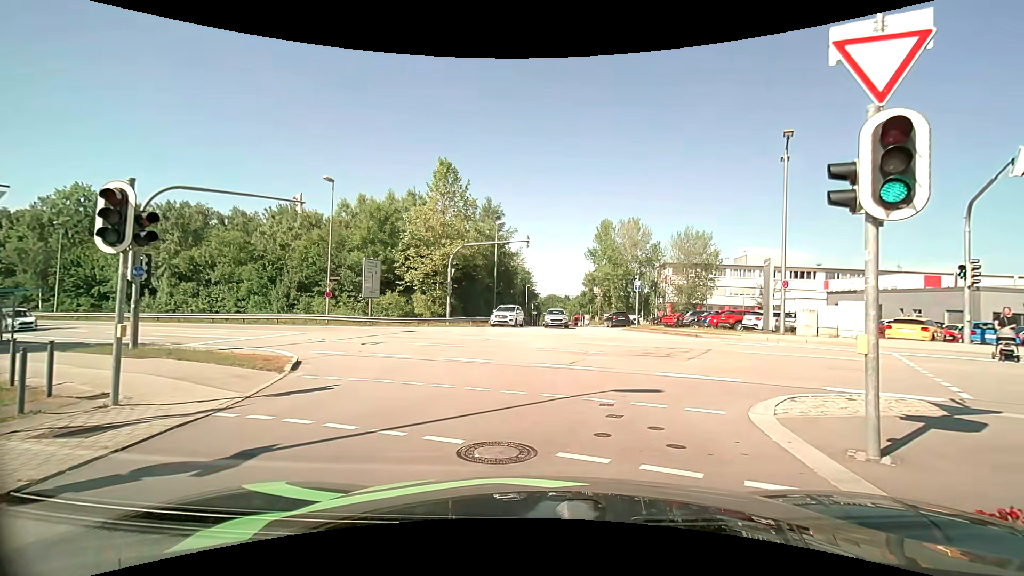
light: Day
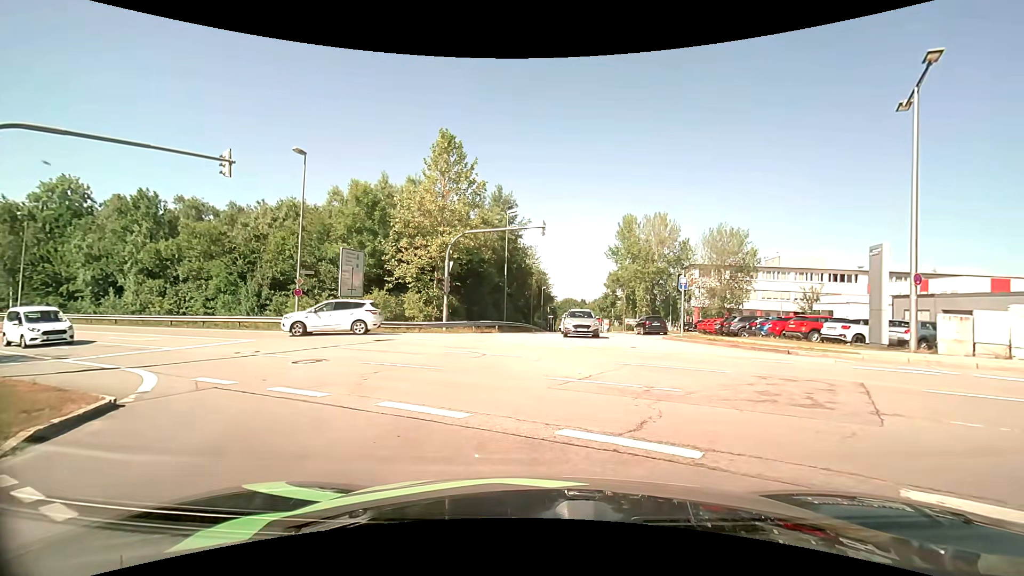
(0.0, +6.9) m; -2°
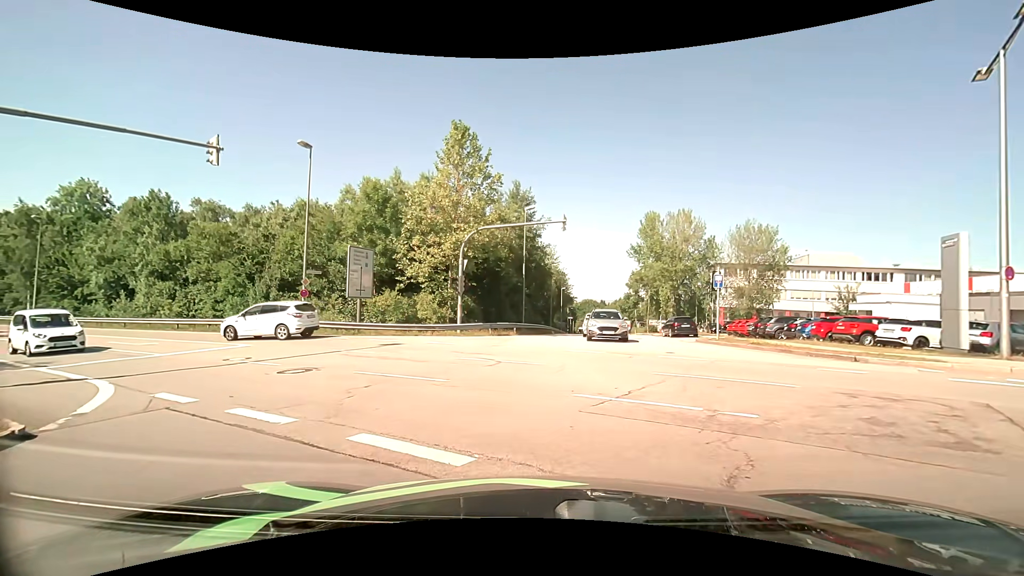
(0.0, +2.0) m; -1°
(-1, +10) (-6, +19) (-14, +25) (-22, +30) (-31, +34) (-40, +39) (-49, +43) (-58, +47) (-68, +51) (-77, +54) m
